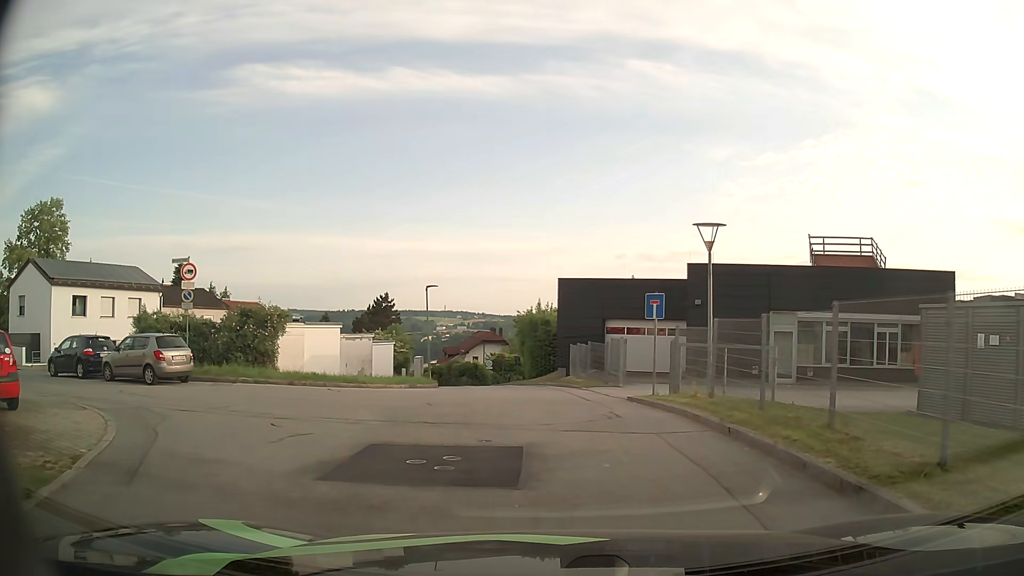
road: residential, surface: asphalt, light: Day
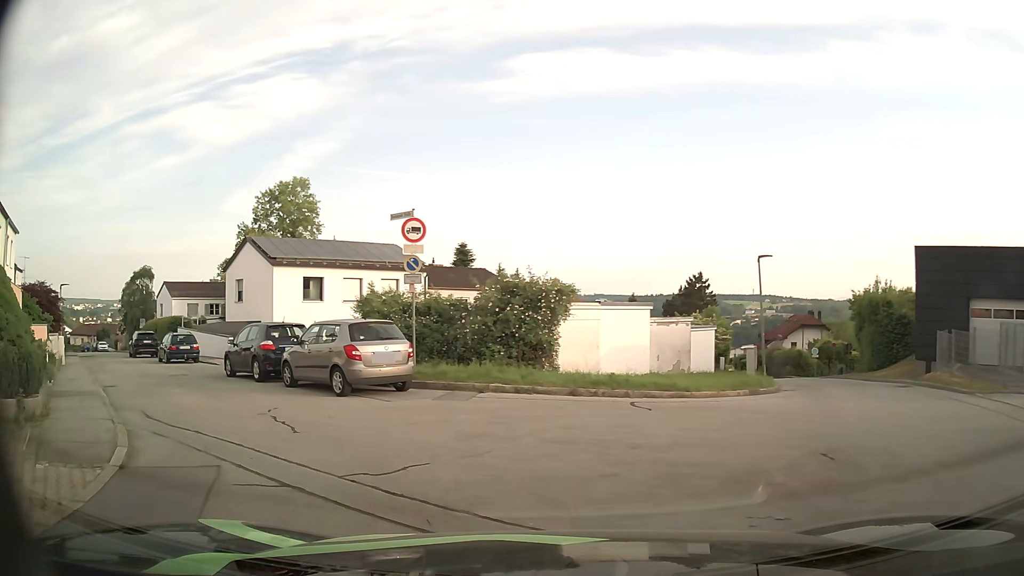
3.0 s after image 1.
(-1.3, +7.4) m; -24°
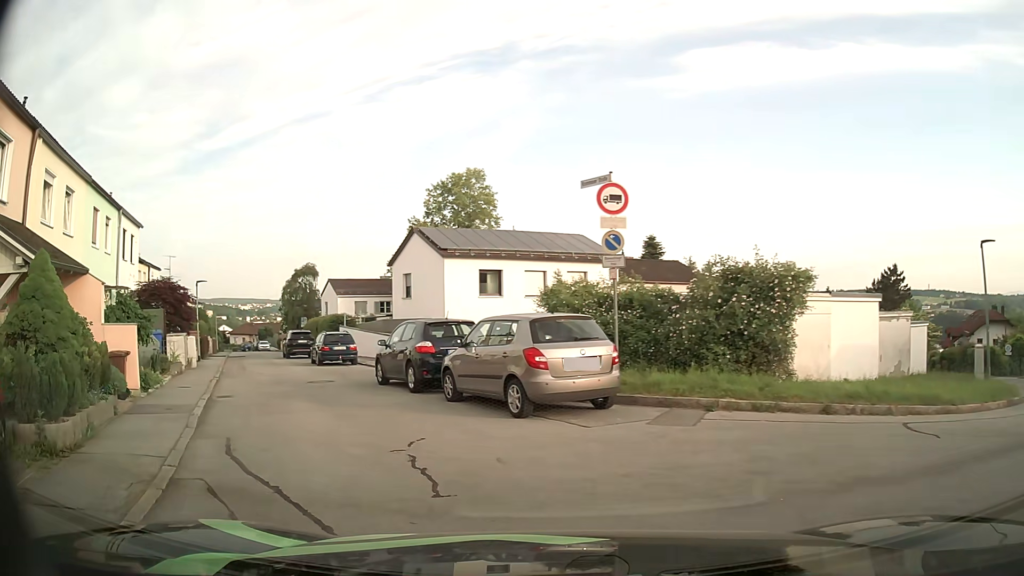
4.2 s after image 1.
(-0.5, +3.5) m; -17°
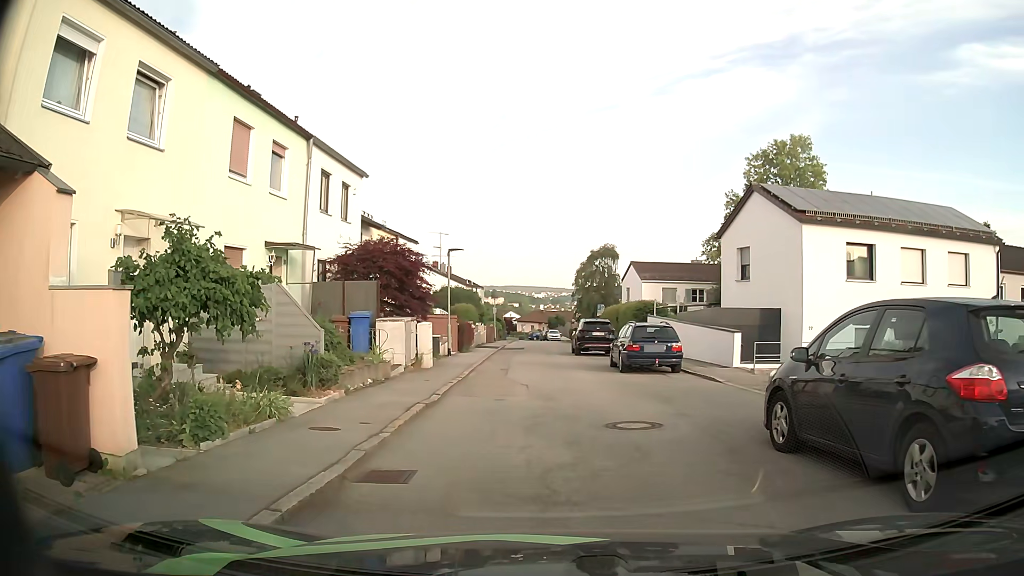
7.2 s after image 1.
(-2.5, +9.1) m; -25°
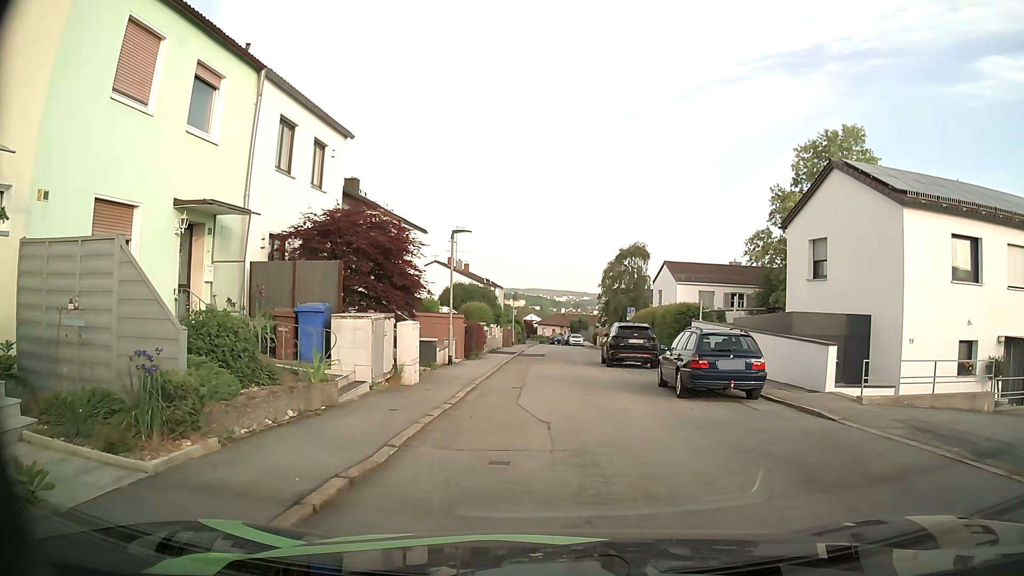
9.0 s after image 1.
(-0.1, +5.4) m; -1°
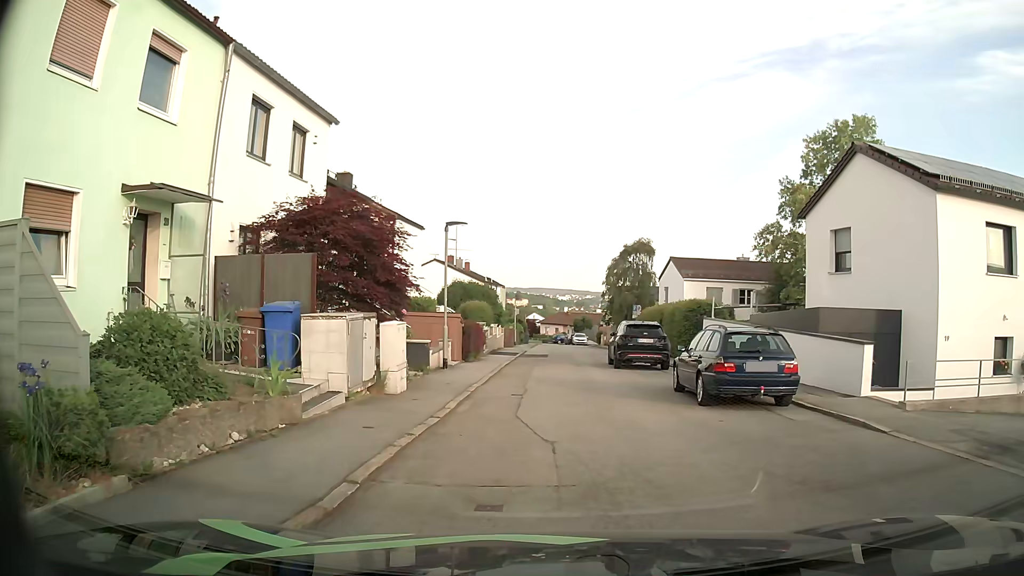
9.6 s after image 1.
(0.0, +1.6) m; 0°
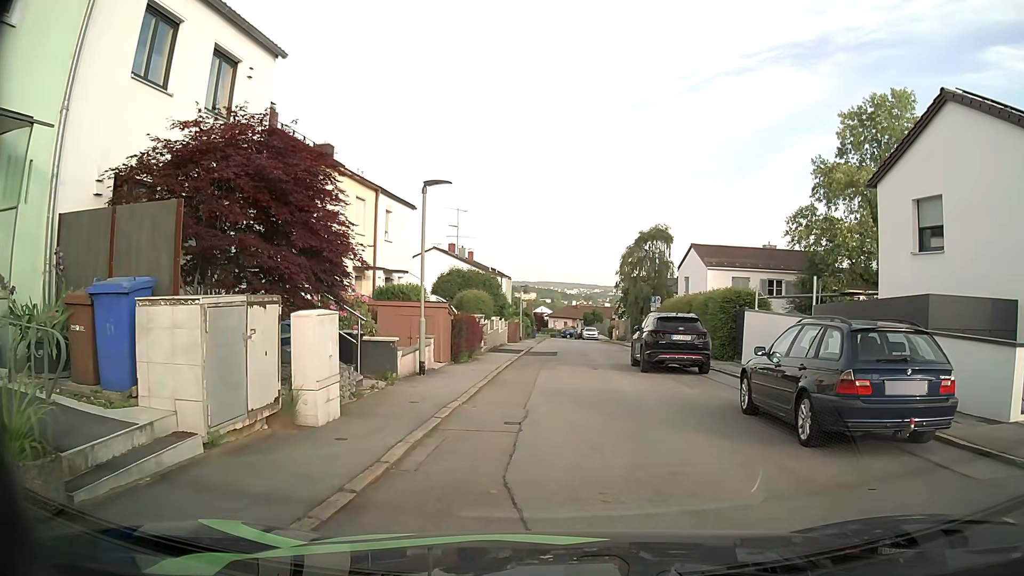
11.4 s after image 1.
(-0.1, +4.7) m; -2°
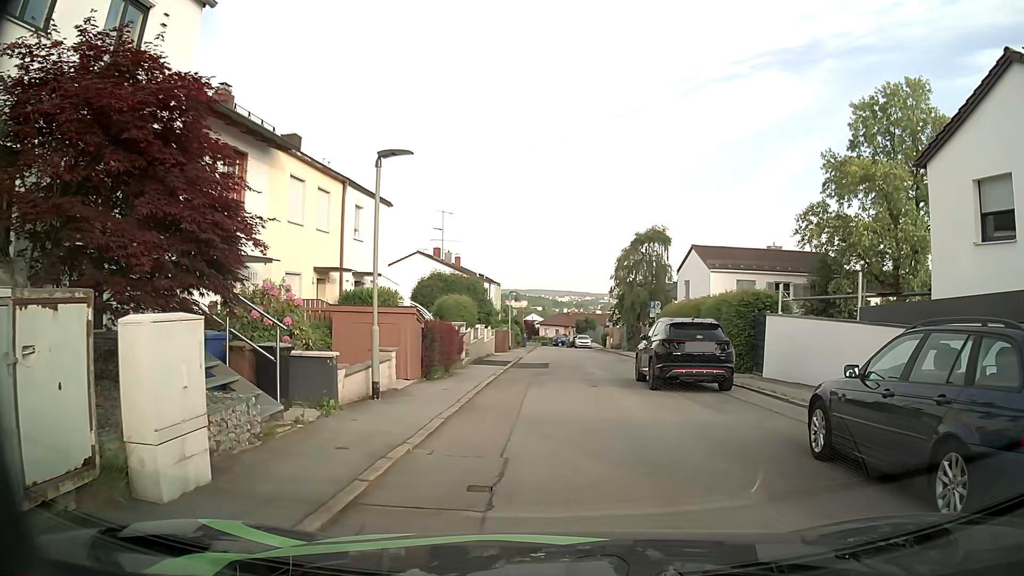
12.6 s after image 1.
(+0.1, +3.2) m; +2°
(0, +10) (+1, +20) (+2, +30) (+3, +40) (+3, +50) (+3, +60) (+2, +70) (+1, +80) (0, +90) (-2, +99) m
